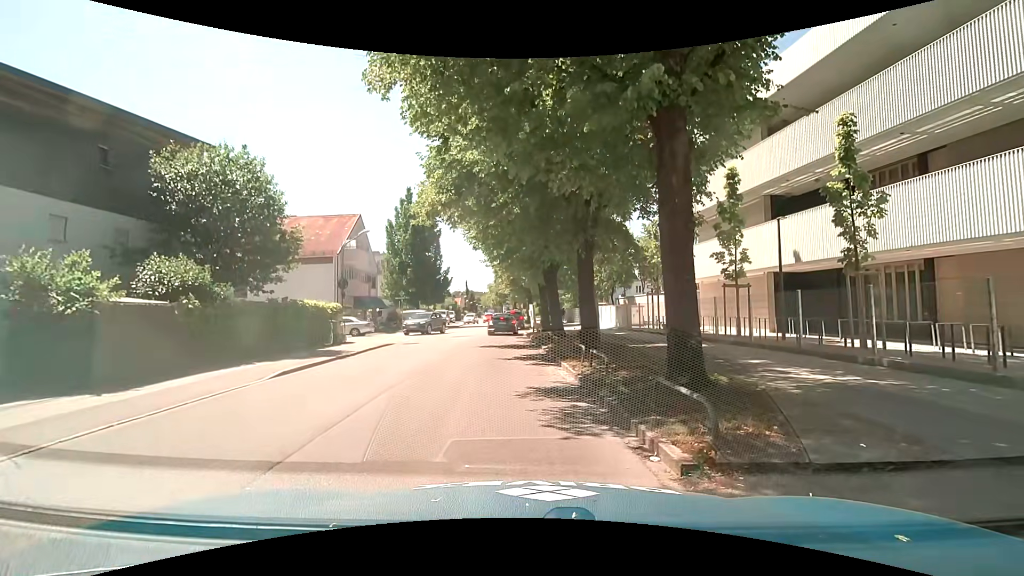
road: tertiary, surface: asphalt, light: Day
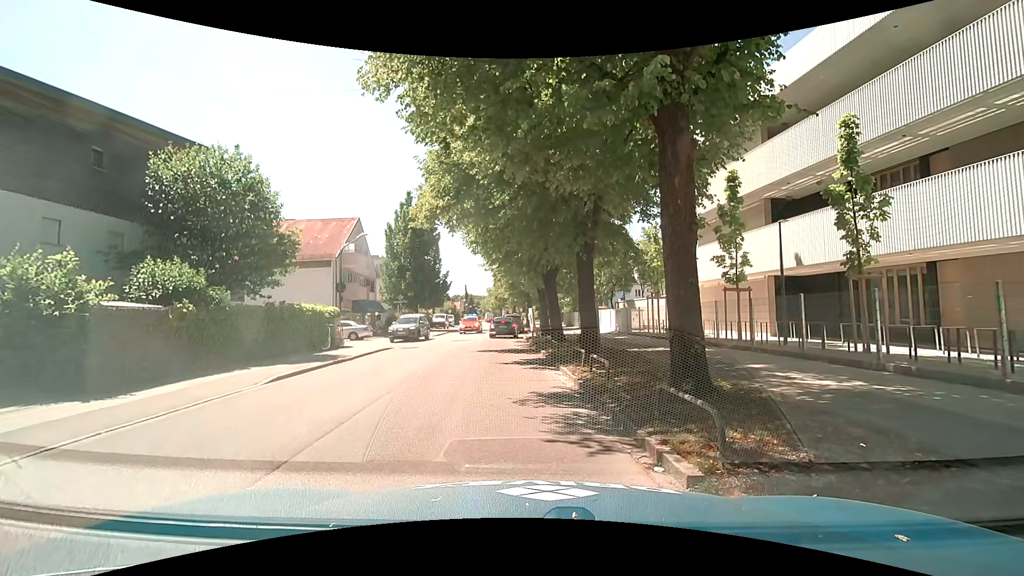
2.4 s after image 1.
(0.0, +0.3) m; 0°
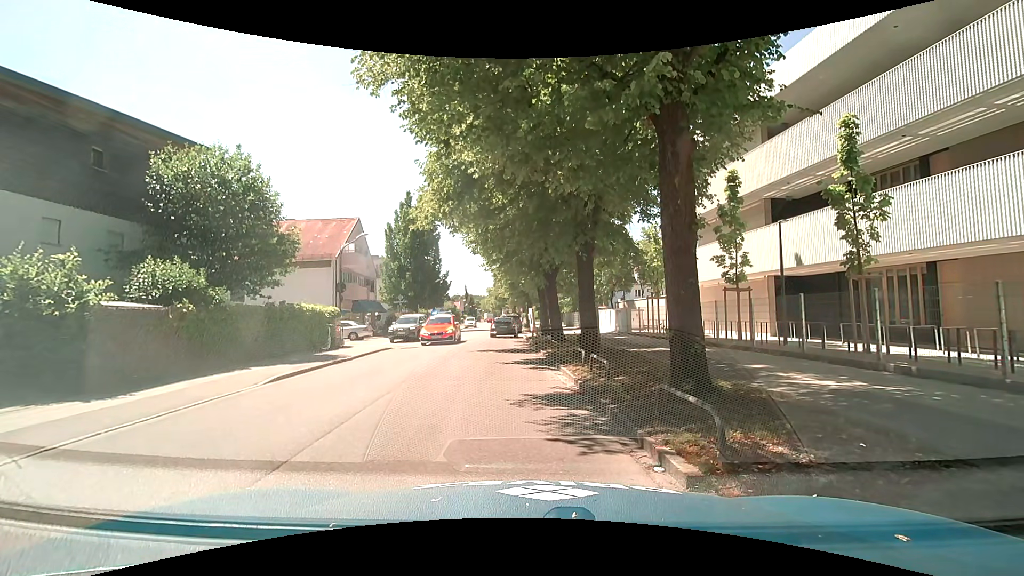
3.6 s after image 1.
(0.0, 0.0) m; 0°
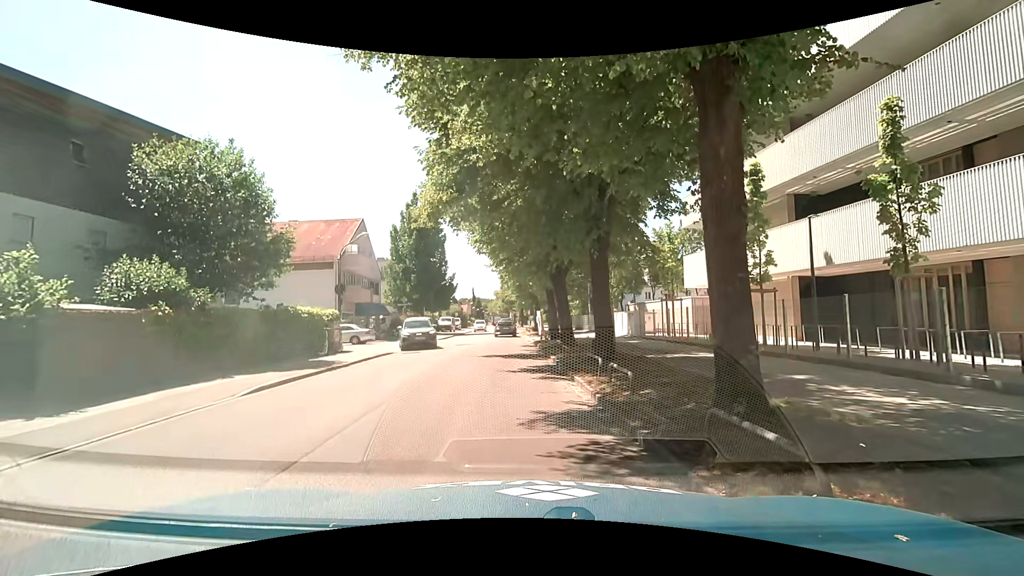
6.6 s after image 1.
(0.0, +1.4) m; -1°
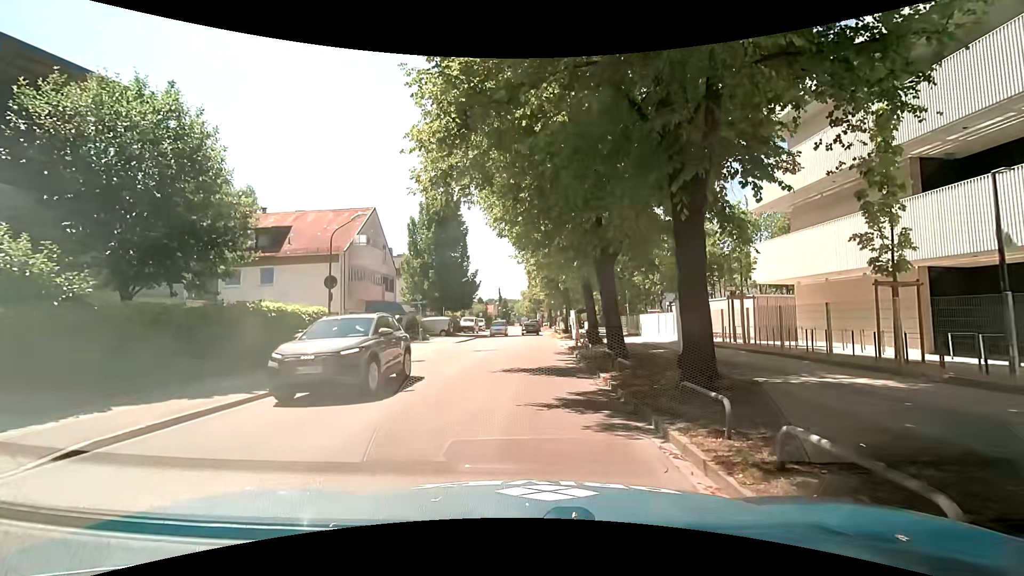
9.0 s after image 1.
(-0.3, +5.4) m; -6°
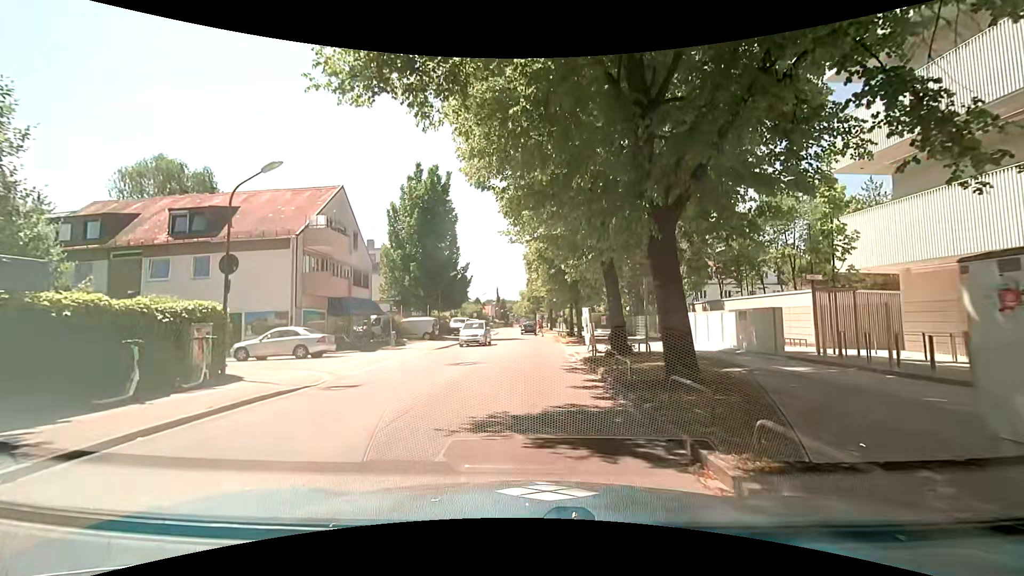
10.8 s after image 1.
(+0.2, +7.4) m; +2°
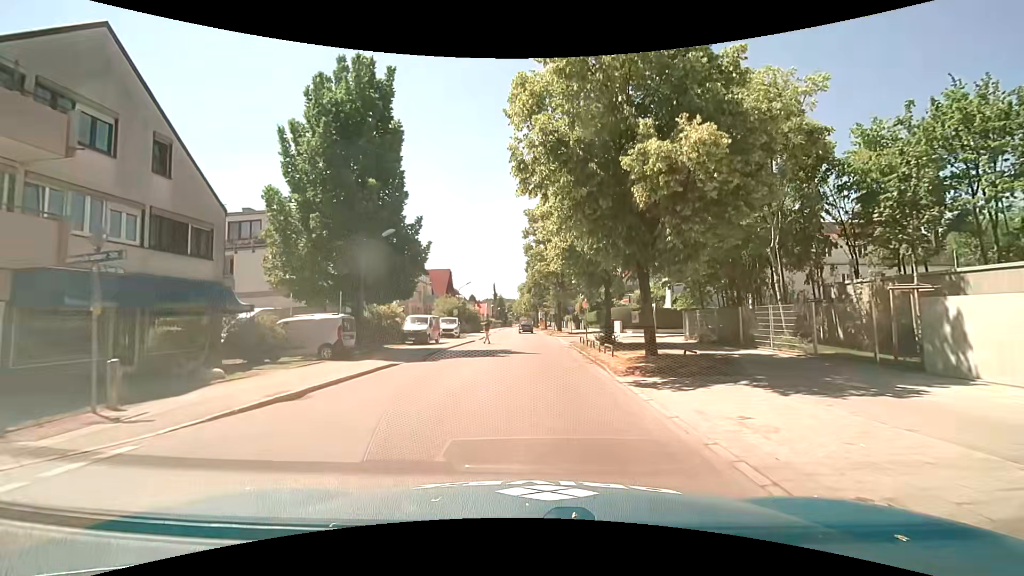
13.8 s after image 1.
(0.0, +20.3) m; 0°
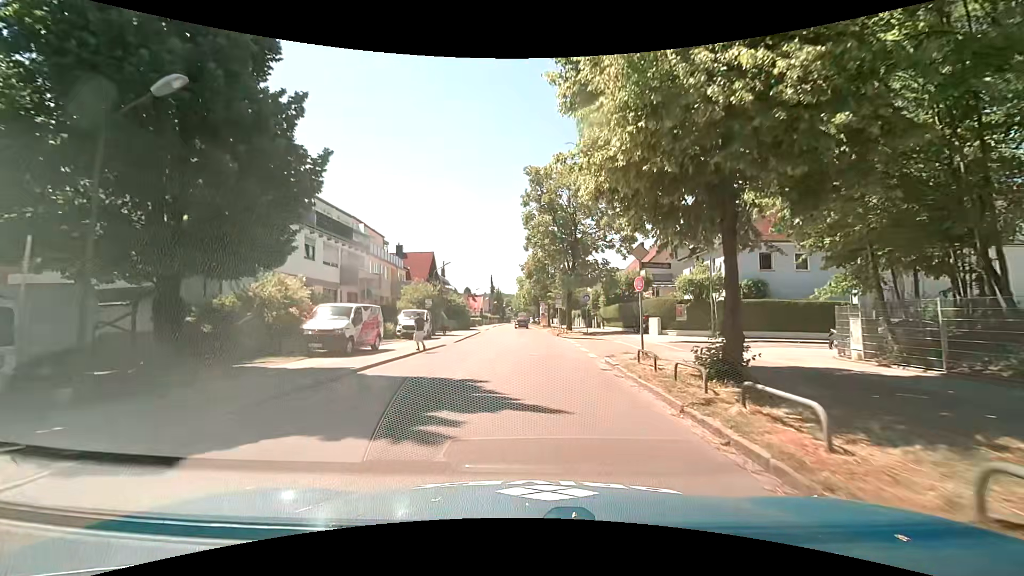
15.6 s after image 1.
(-0.1, +14.5) m; -1°
